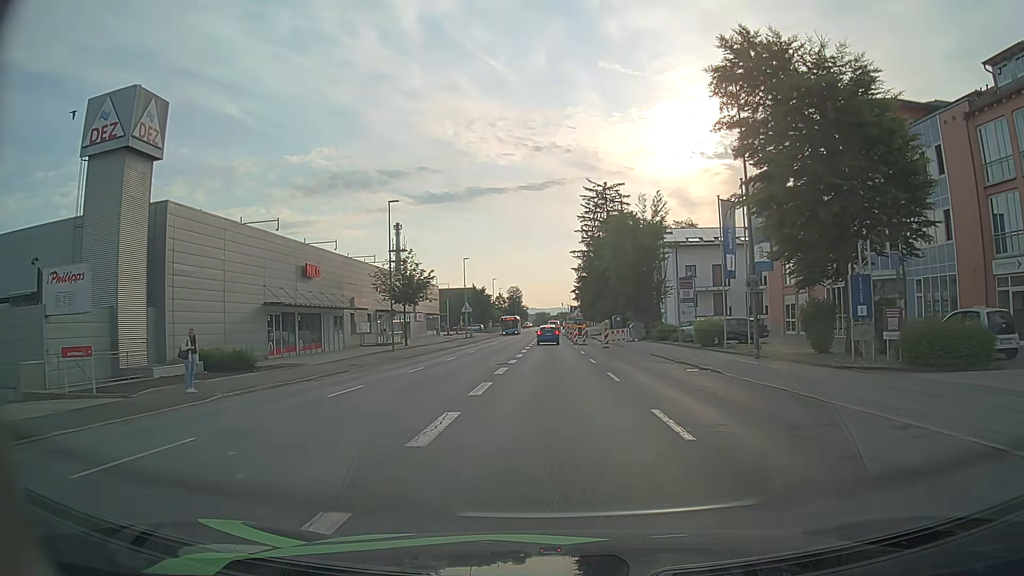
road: tertiary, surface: asphalt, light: Day
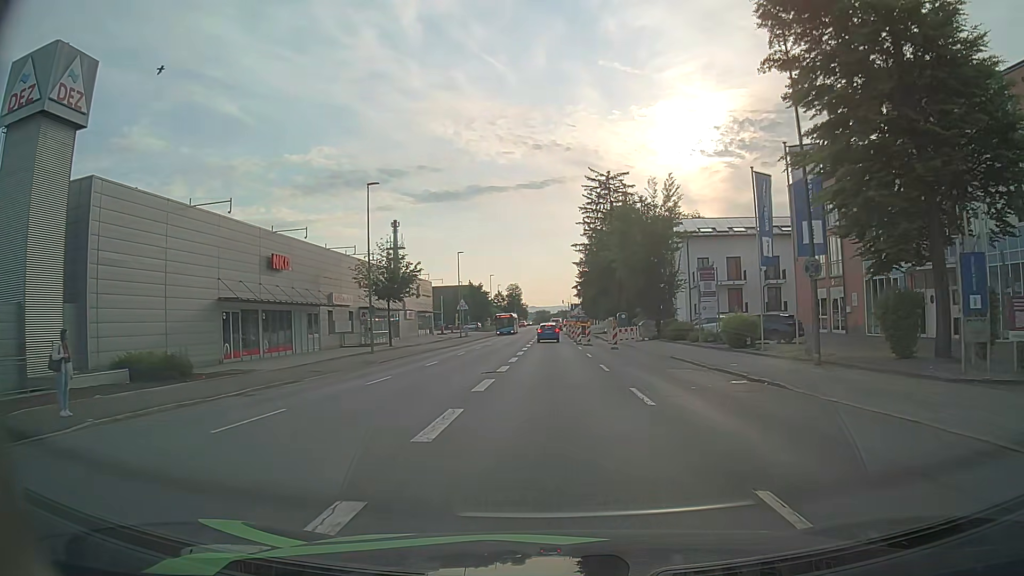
(0.0, +5.7) m; 0°
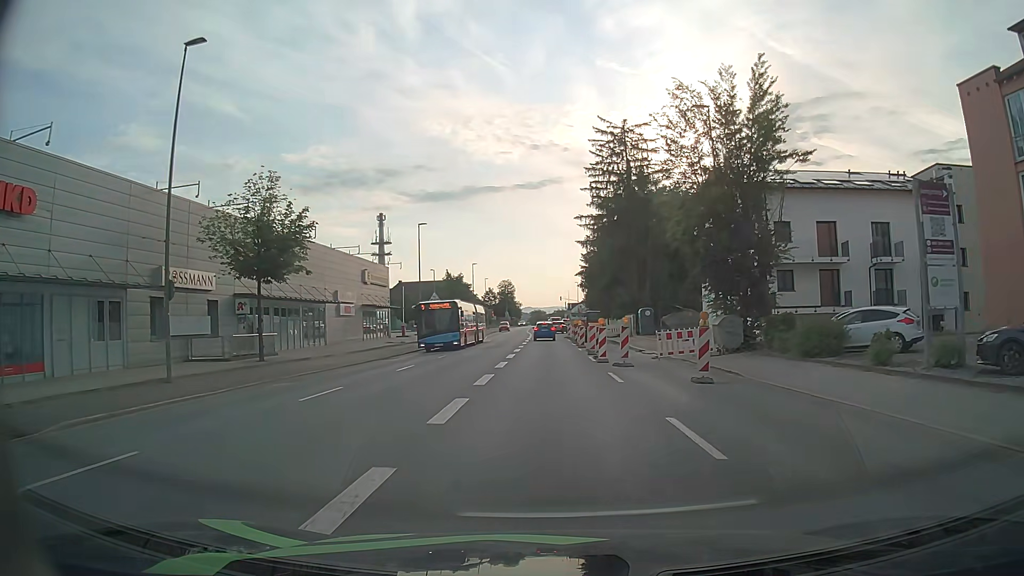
(0.0, +22.9) m; 0°
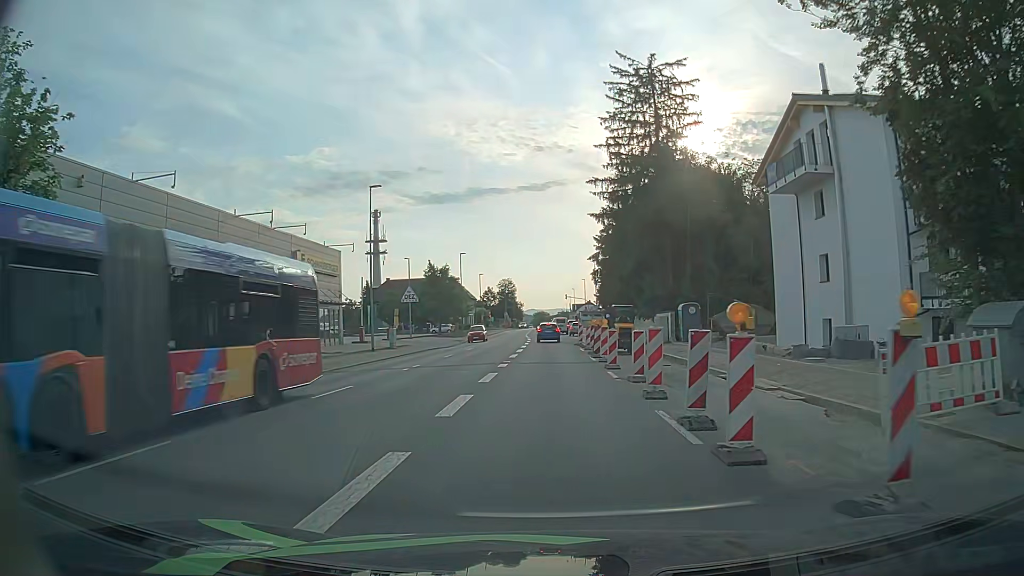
(+0.1, +17.2) m; 0°
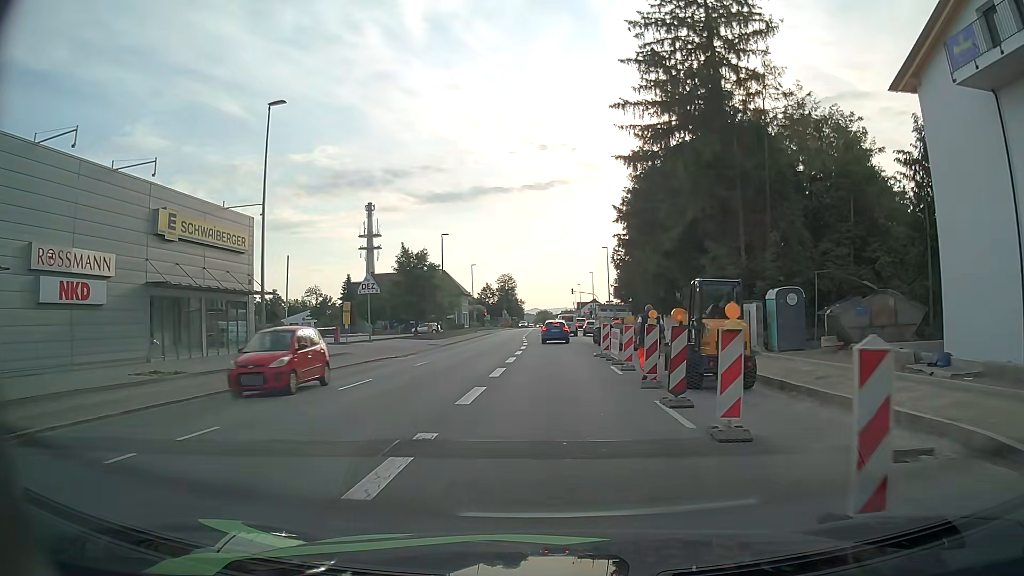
(-0.1, +16.8) m; 0°
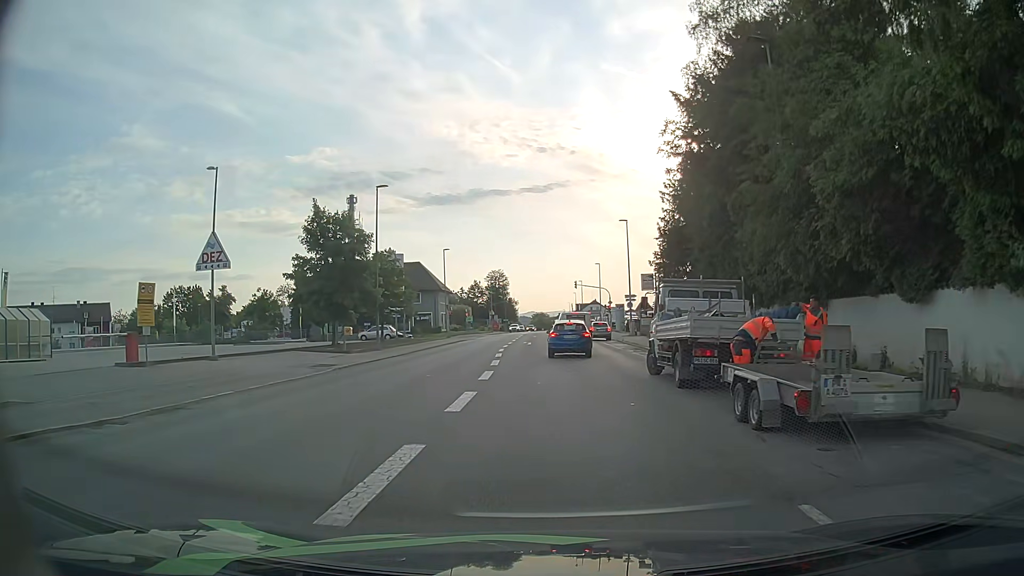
(0.0, +24.6) m; +1°
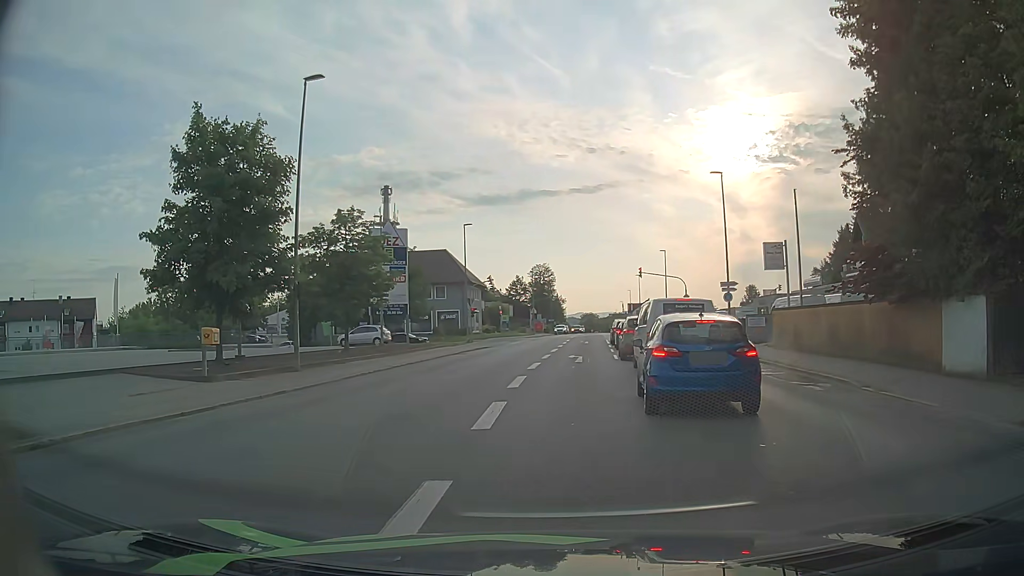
(-0.8, +19.8) m; -5°
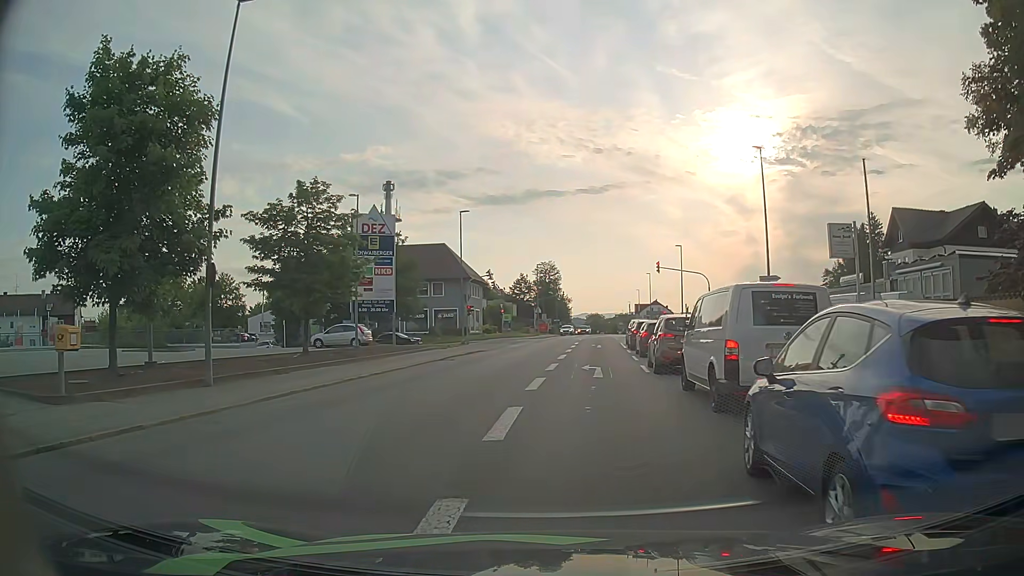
(-0.1, +6.6) m; -1°
(0, +10) (+1, +20) (+2, +30) (+3, +40) (+4, +50) (+5, +60) (+4, +69) (-5, +73) (-15, +73) (-25, +74) m
